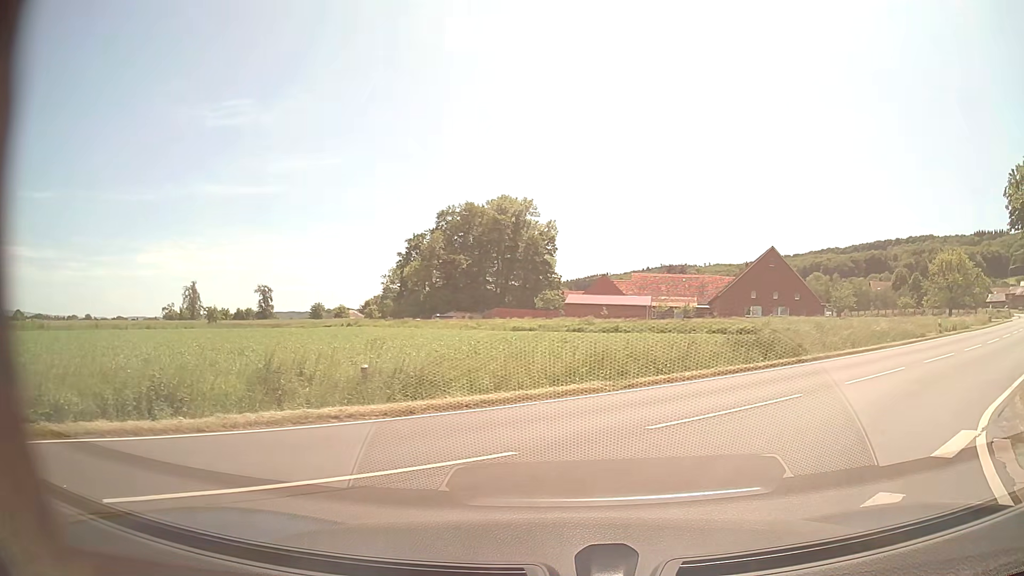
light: Day
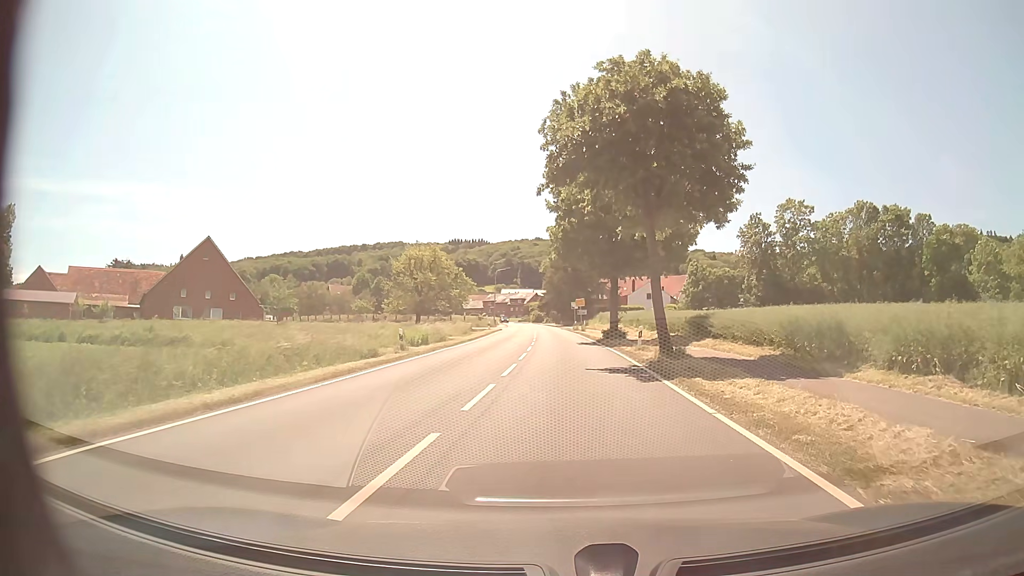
(+7.5, +13.5) m; +48°
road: tertiary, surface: asphalt
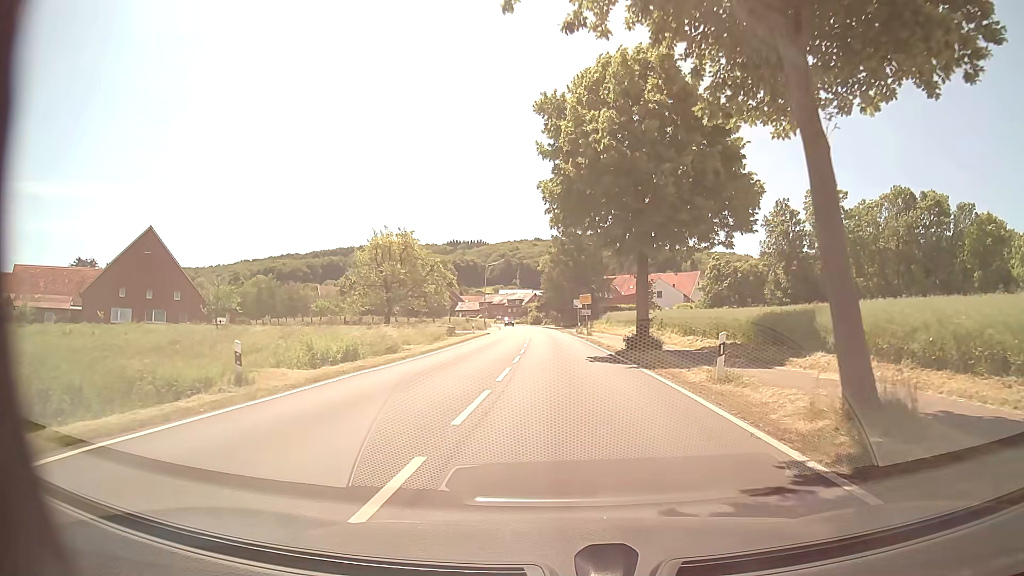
(+0.1, +13.9) m; 0°
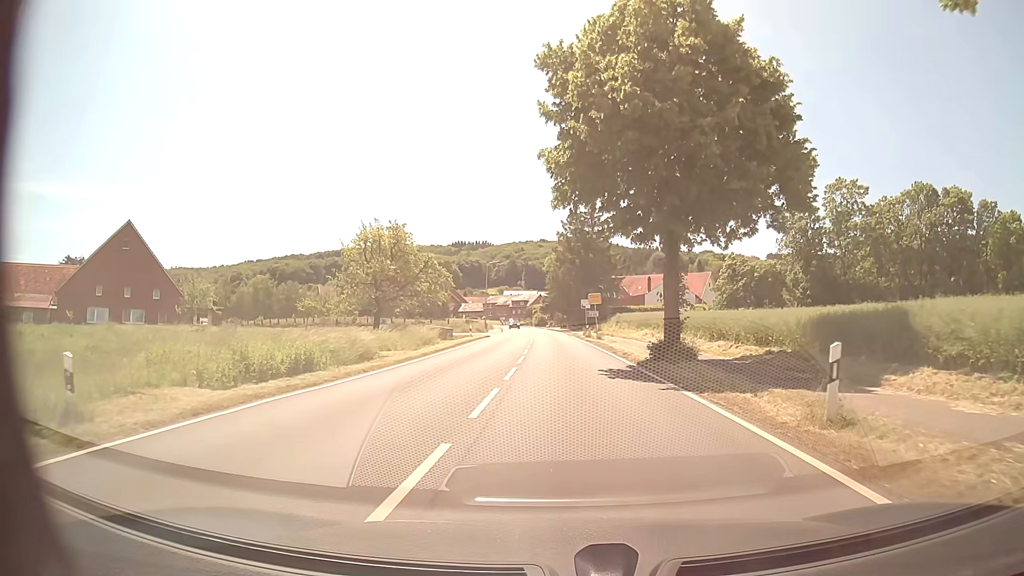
(0.0, +5.4) m; 0°
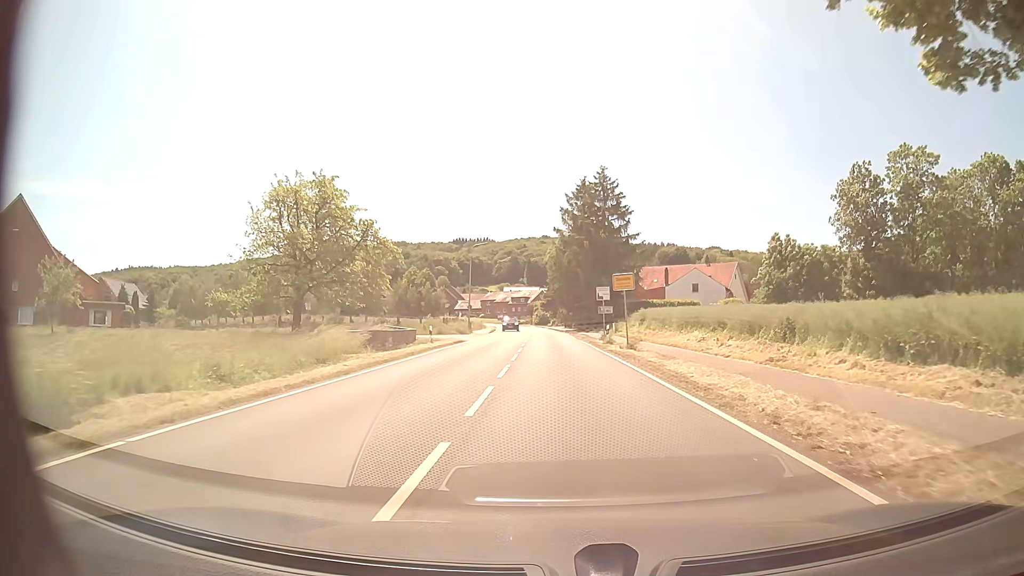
(-0.1, +18.5) m; -1°
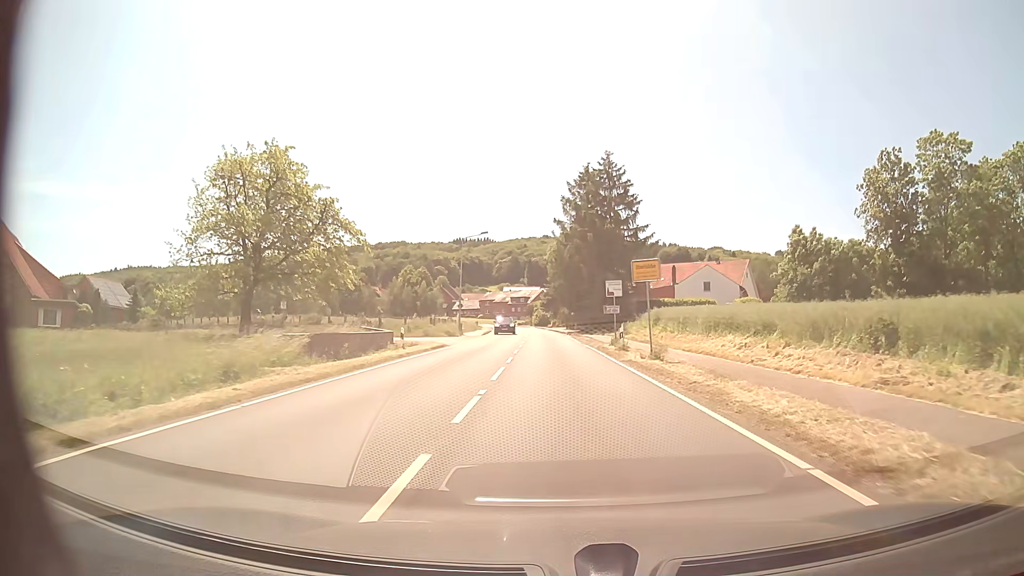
(0.0, +6.9) m; +1°
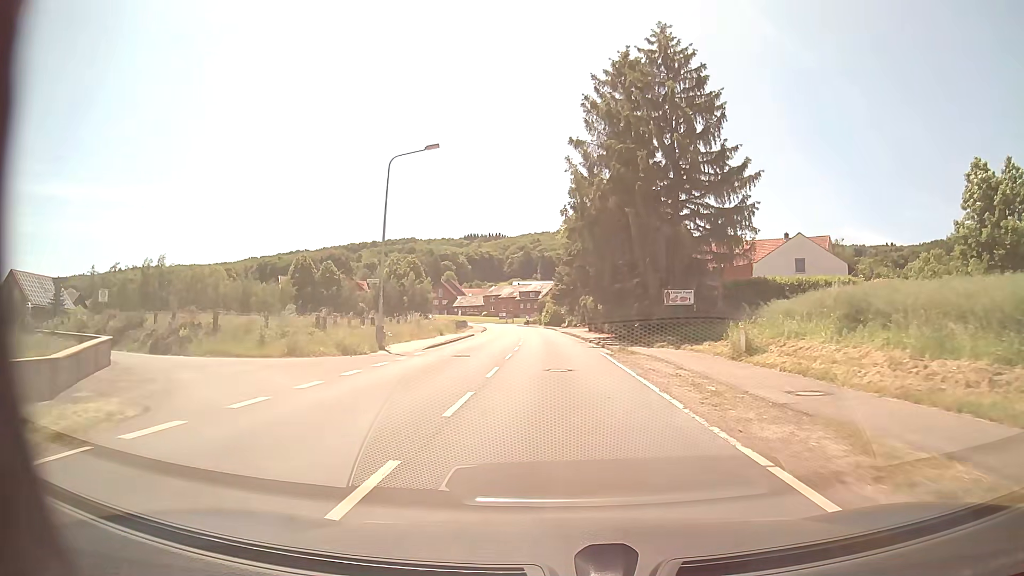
(-0.3, +30.1) m; -2°
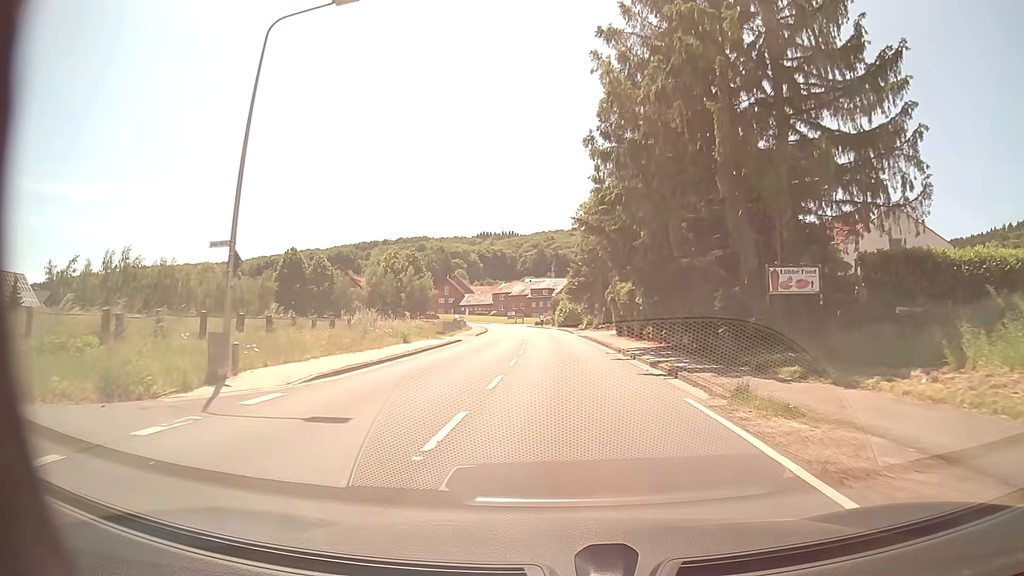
(-0.2, +15.1) m; -1°
(0, +10) (0, +20) (0, +30) (0, +40) (0, +50) (-1, +60) (-2, +70) (-3, +80) (-5, +90) (-6, +100) m
